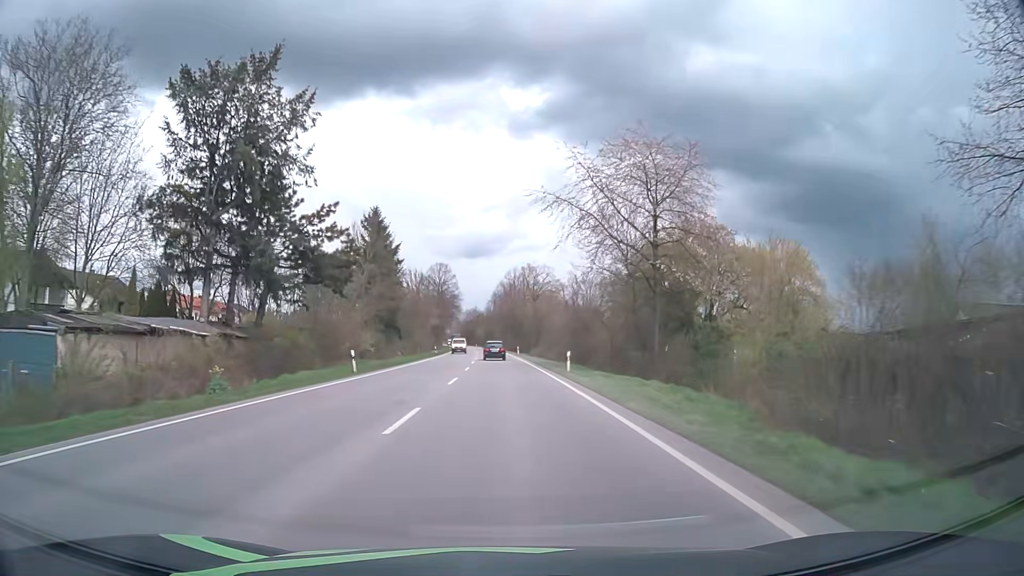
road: primary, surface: asphalt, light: Day
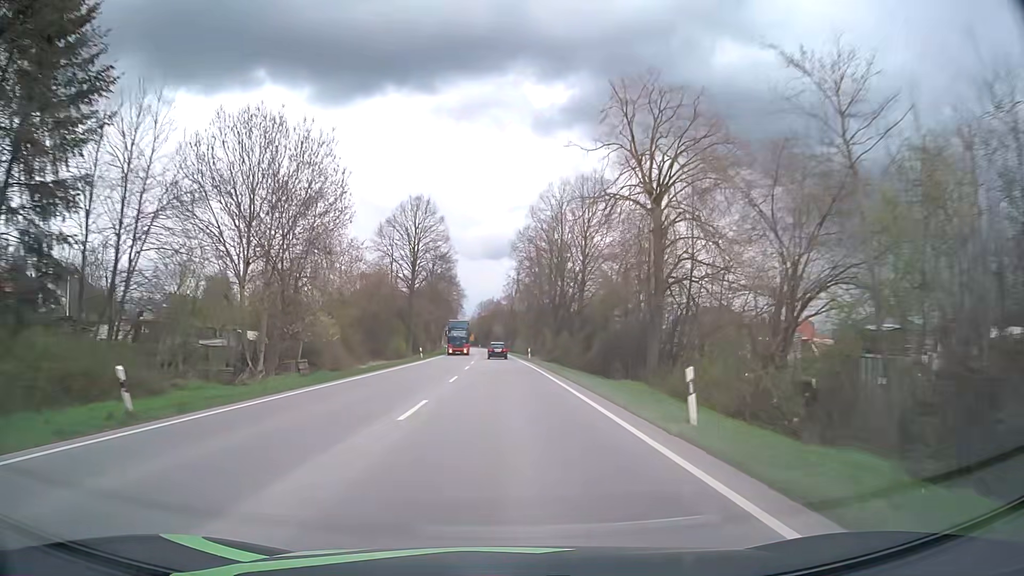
(-1.2, +69.6) m; -2°
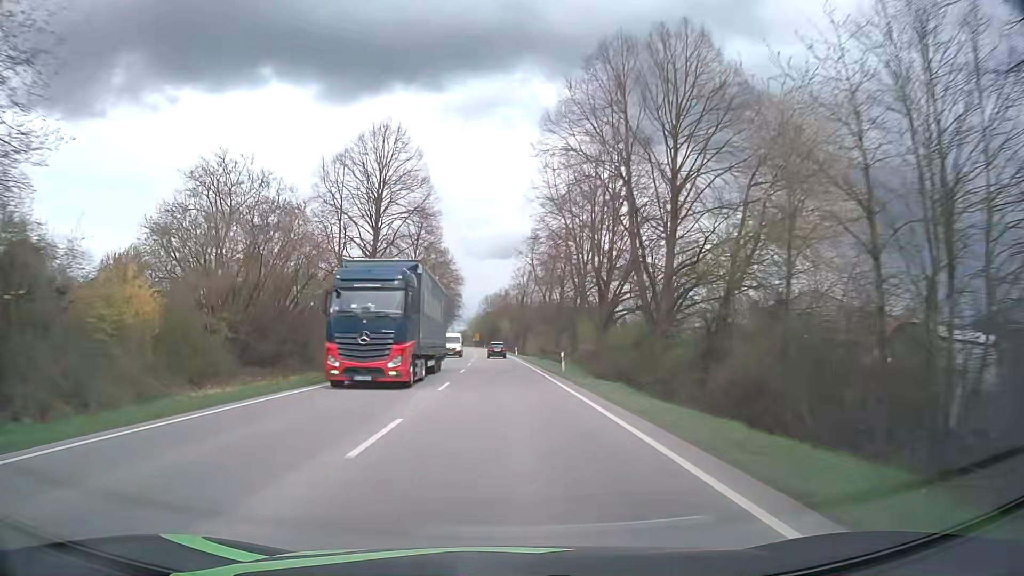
(-0.1, +28.2) m; -1°
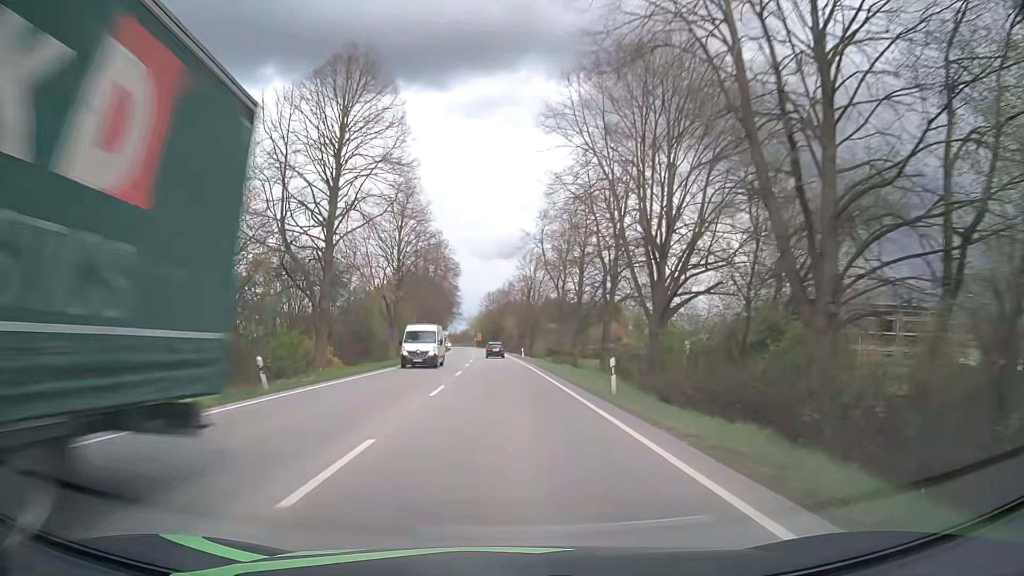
(0.0, +14.2) m; 0°
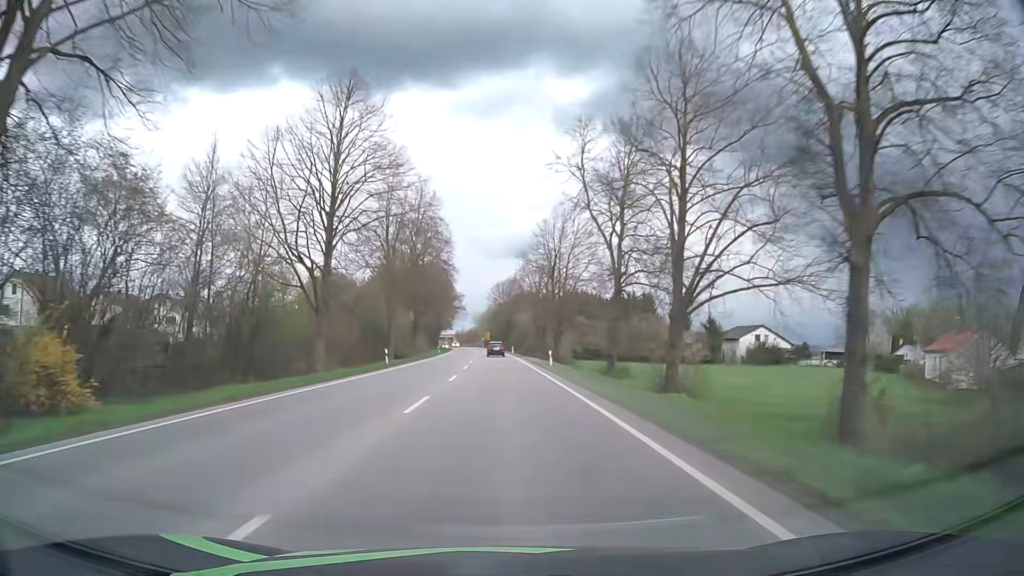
(-0.3, +28.5) m; -1°
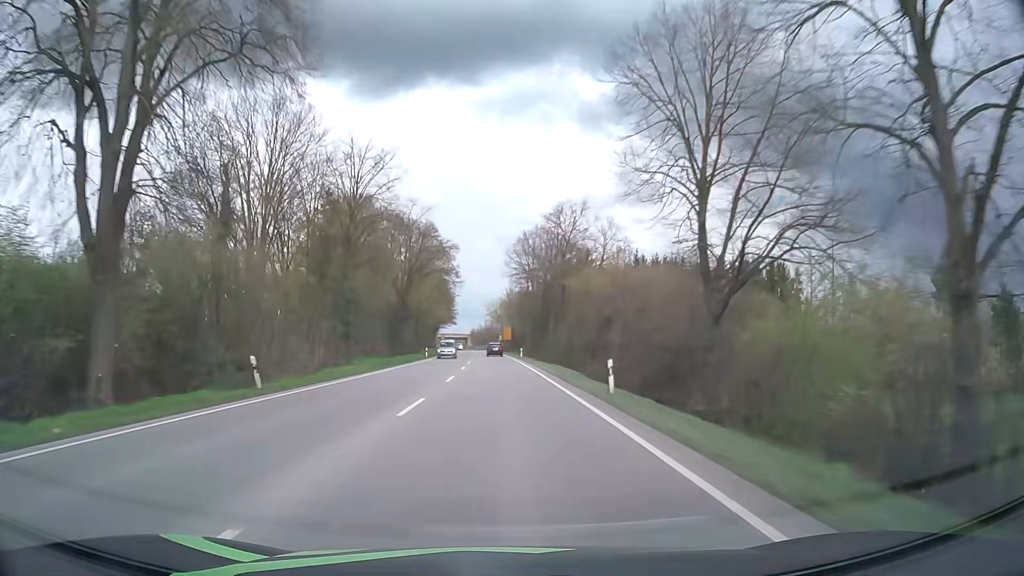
(-0.8, +71.8) m; -2°
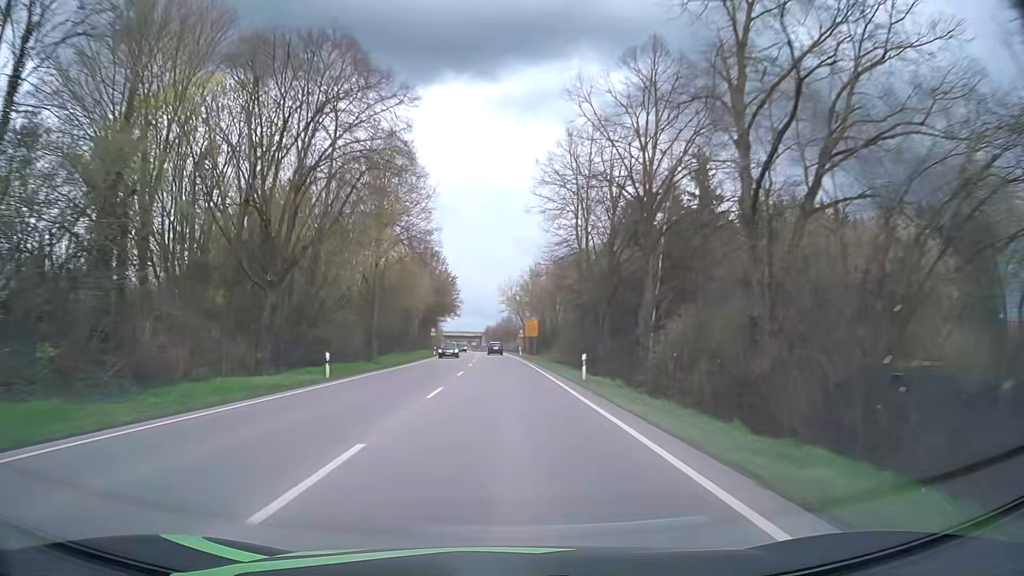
(-0.5, +43.4) m; -2°
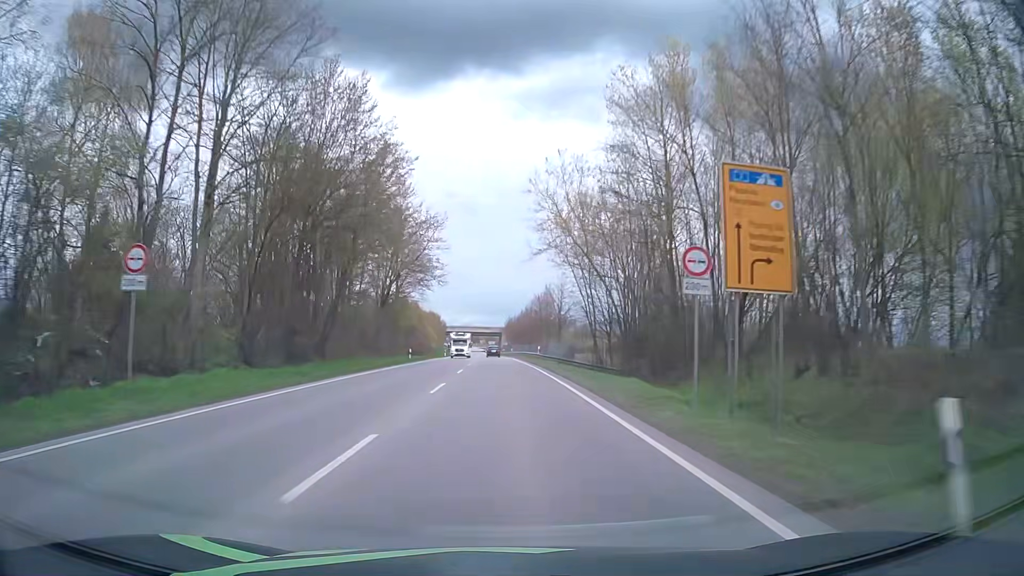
(-1.0, +70.8) m; -2°
(0, +10) (0, +20) (0, +30) (0, +40) (-1, +50) (-1, +60) (-1, +70) (-1, +80) (-2, +90) (-2, +100) m
